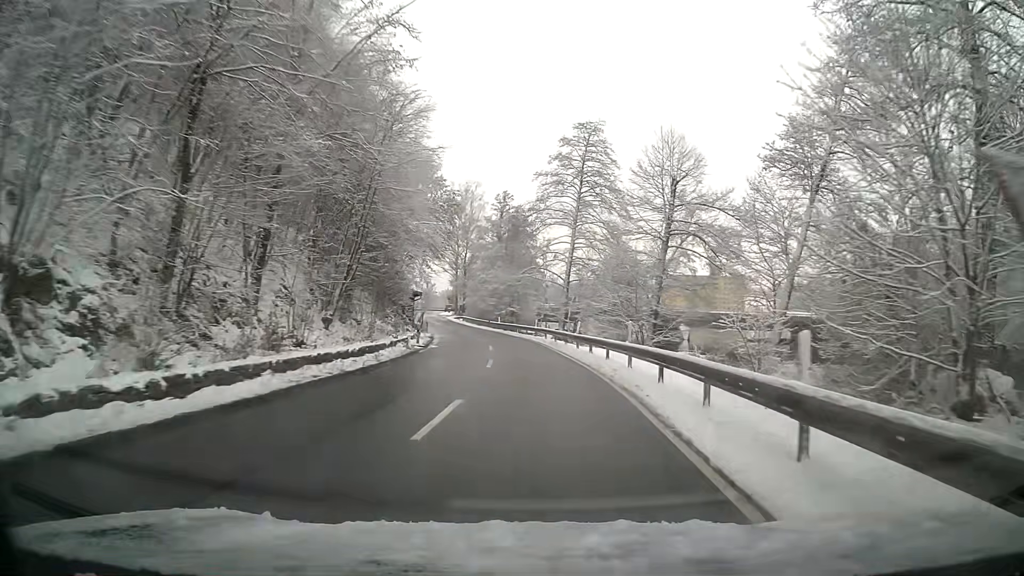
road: tertiary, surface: asphalt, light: Day
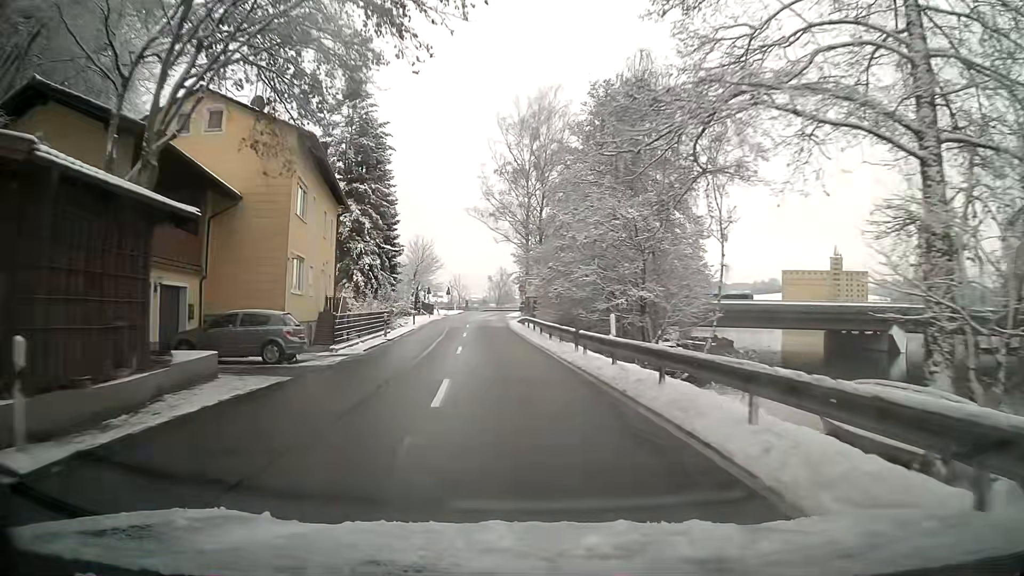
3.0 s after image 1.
(-2.5, +46.5) m; -9°
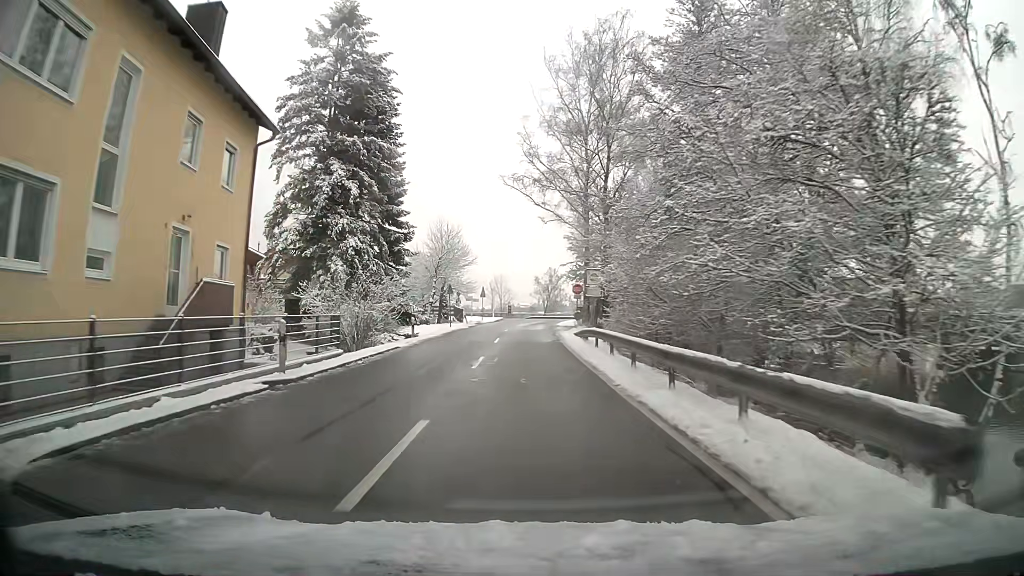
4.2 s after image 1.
(-0.6, +17.2) m; -4°
